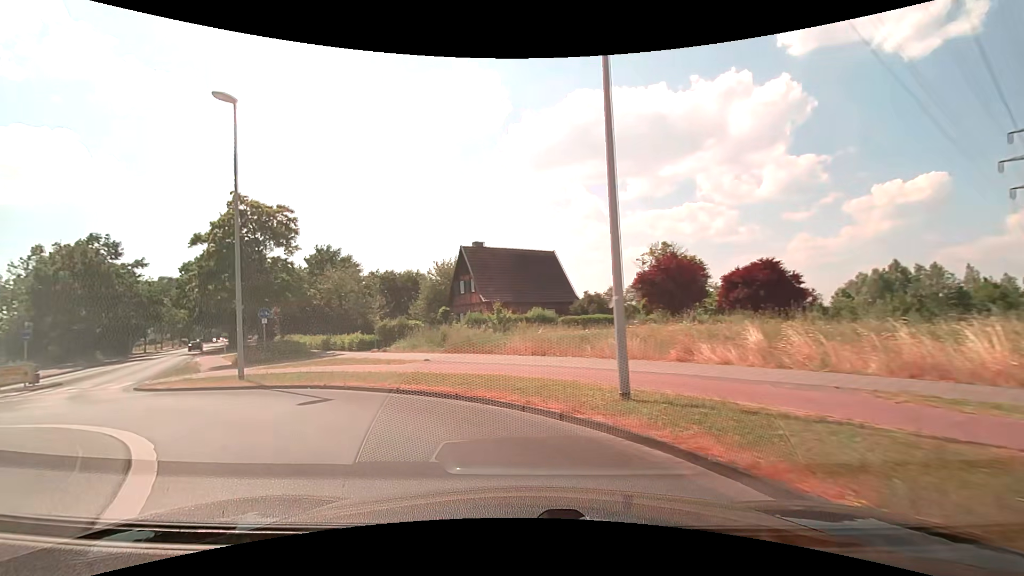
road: secondary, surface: asphalt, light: Day
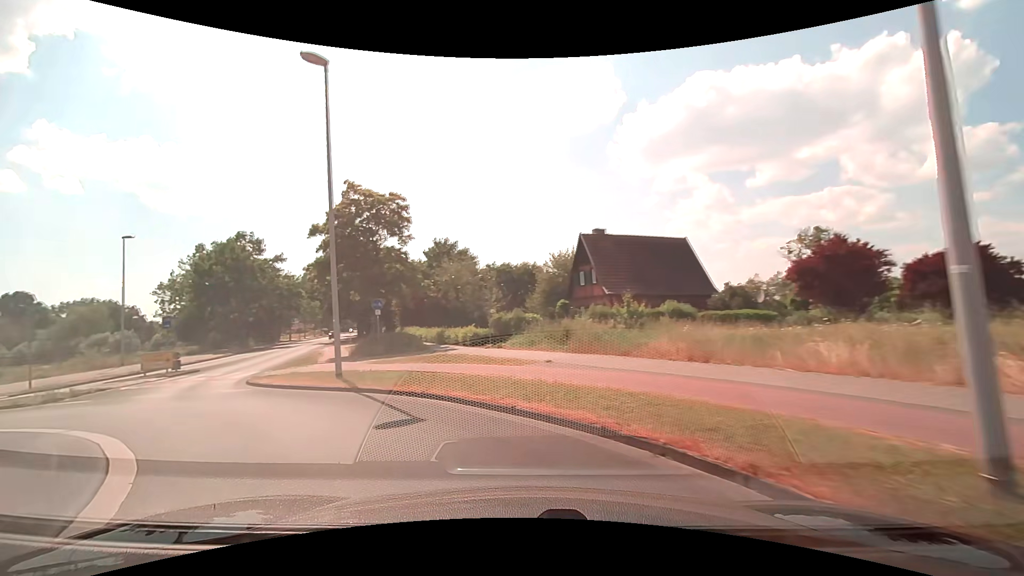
(-0.4, +3.5) m; -13°
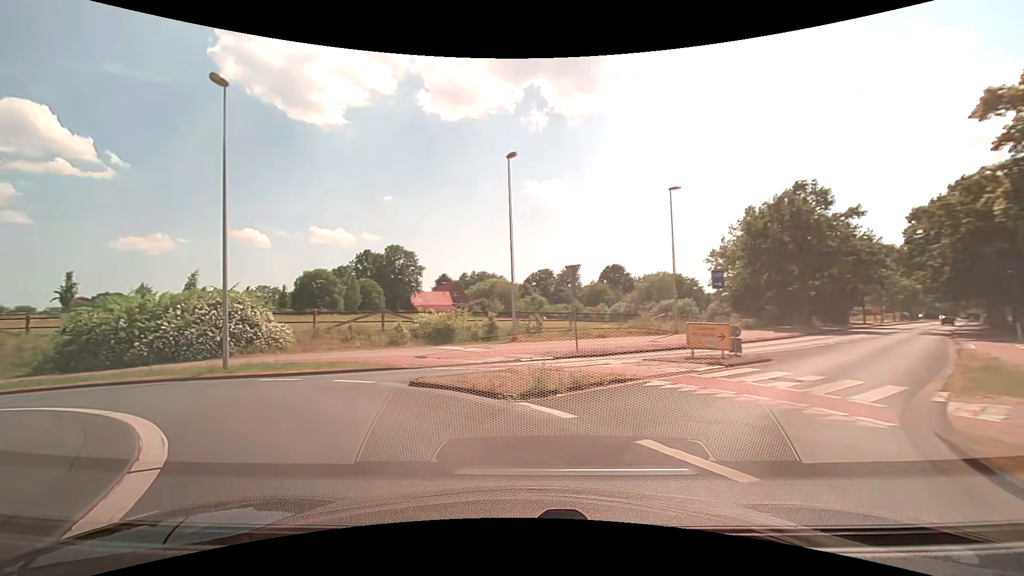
(-6.2, +11.7) m; -57°
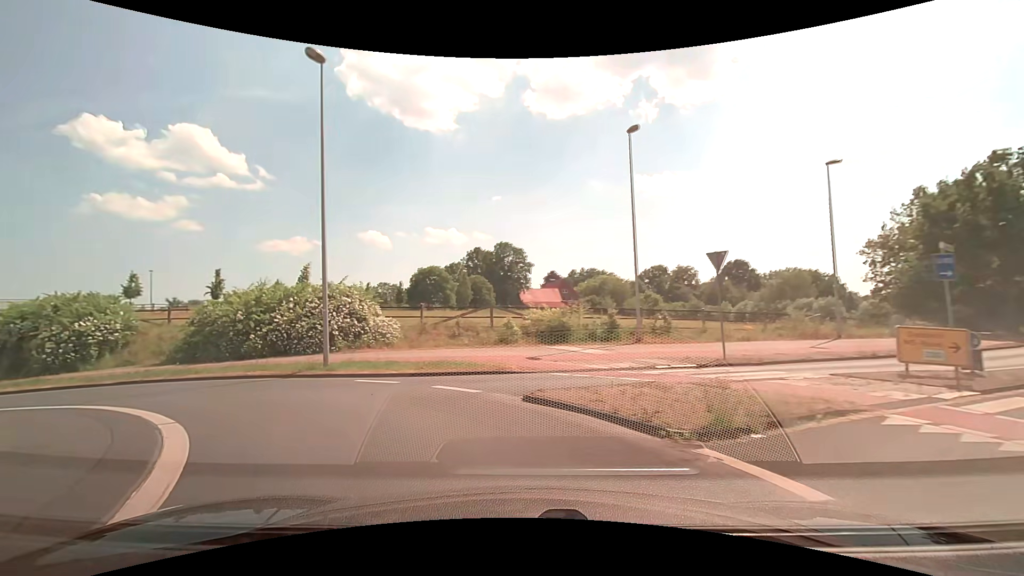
(-0.3, +2.9) m; -13°
(-3, +9) (-12, +14) (-22, +16) (-30, +20) (-38, +26) (-46, +33) (-53, +39) (-61, +46) (-68, +53) (-76, +59) m
